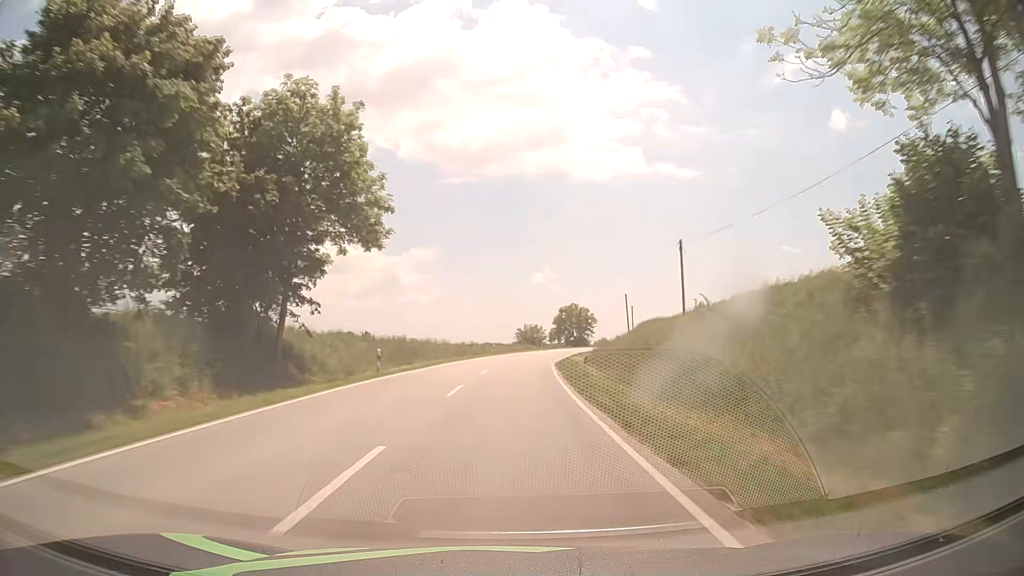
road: secondary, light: Day
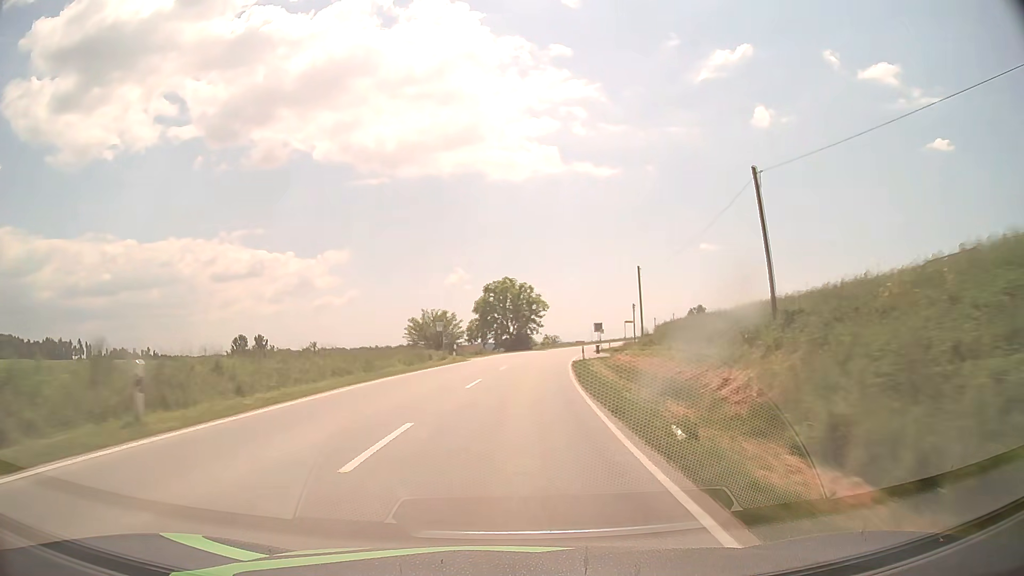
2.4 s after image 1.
(+2.8, +57.1) m; +7°
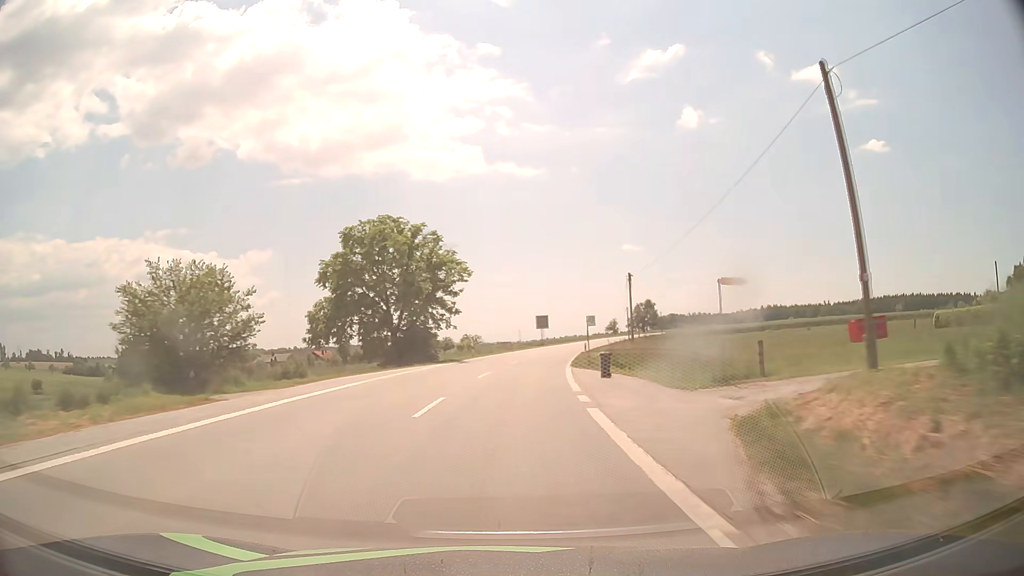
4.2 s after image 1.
(+2.6, +42.7) m; +7°
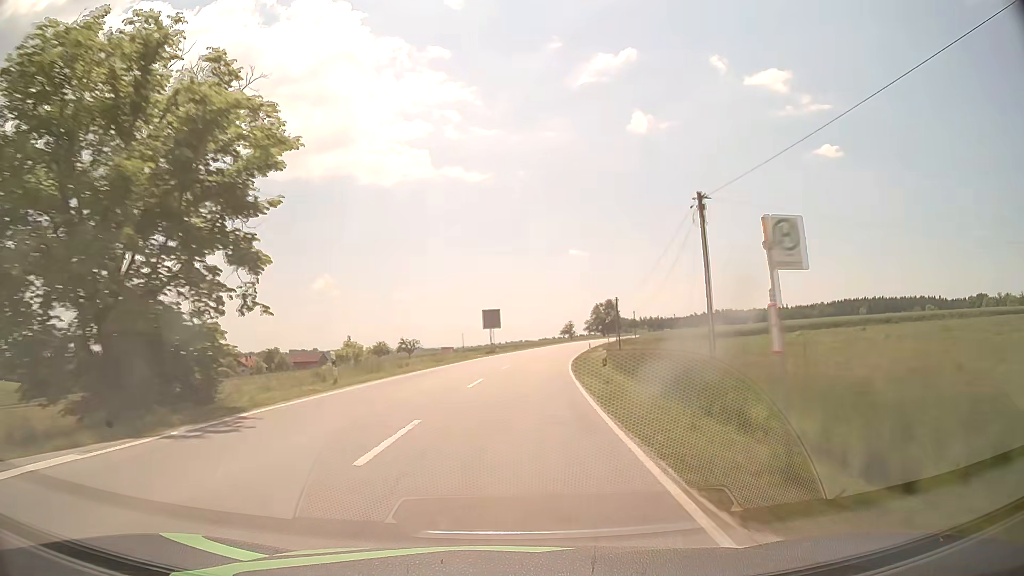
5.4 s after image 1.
(+1.1, +28.4) m; +5°
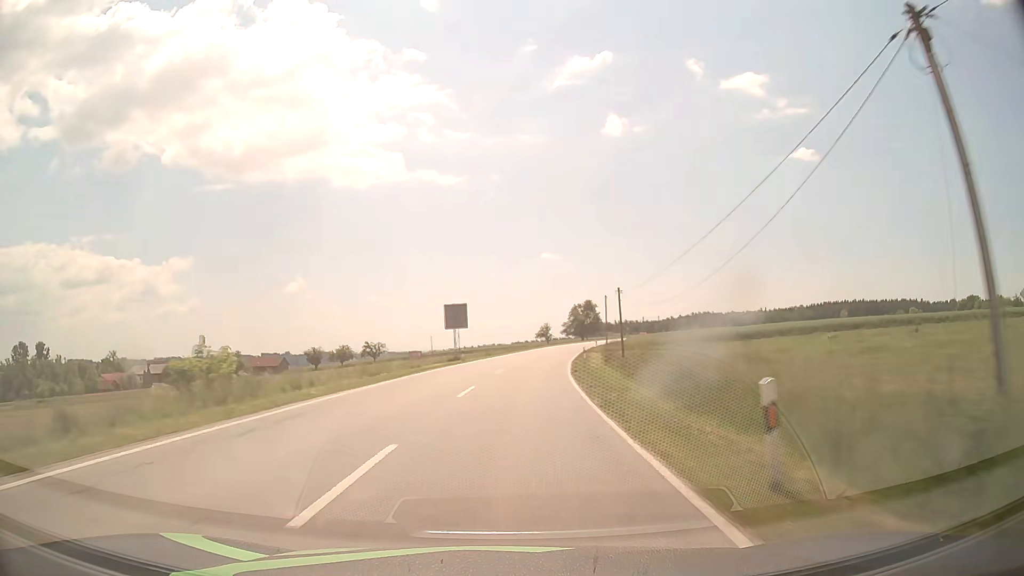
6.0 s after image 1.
(+0.3, +14.3) m; +2°
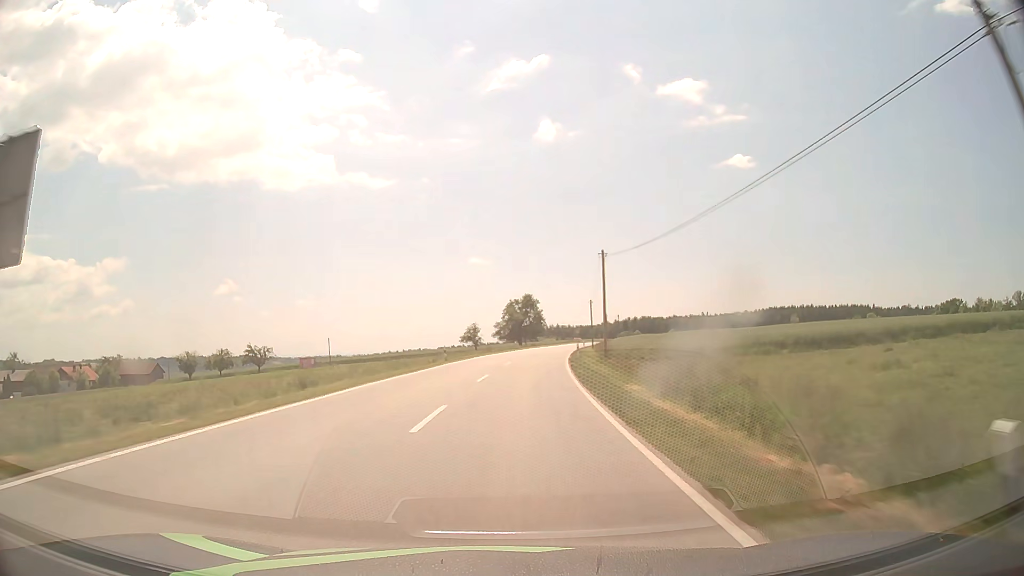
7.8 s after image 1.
(+2.4, +42.4) m; +6°
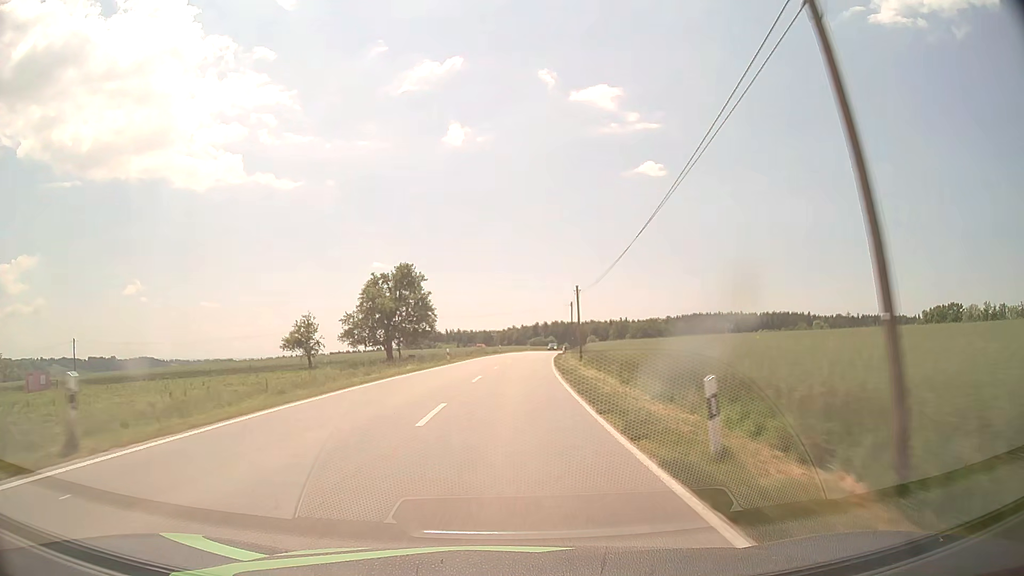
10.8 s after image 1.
(+5.6, +70.4) m; +8°
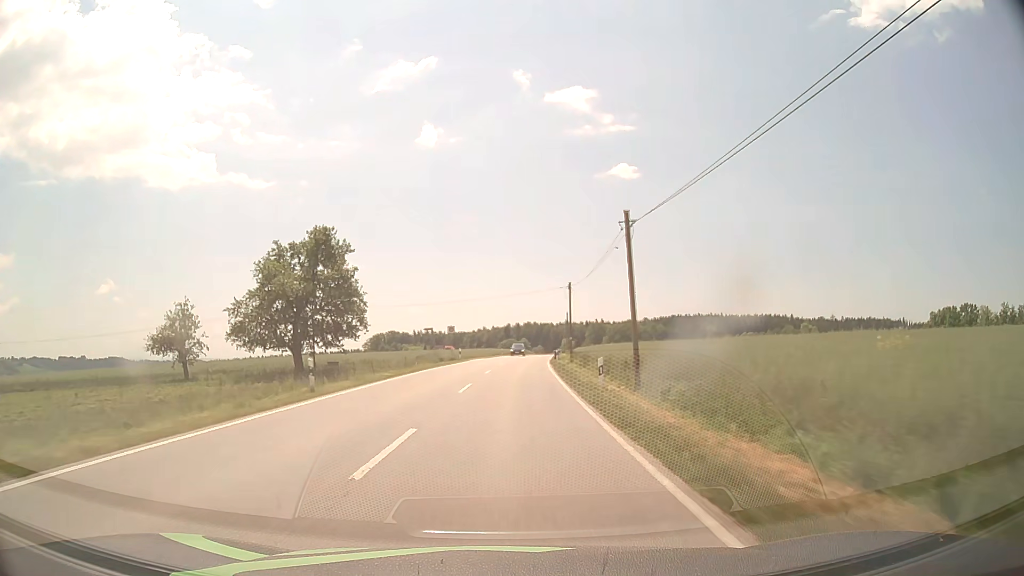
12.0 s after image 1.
(+0.6, +28.4) m; +2°
(0, +10) (0, +20) (+1, +30) (+1, +40) (+2, +50) (+2, +60) (+3, +70) (+4, +80) (+5, +90) (+6, +100) m
